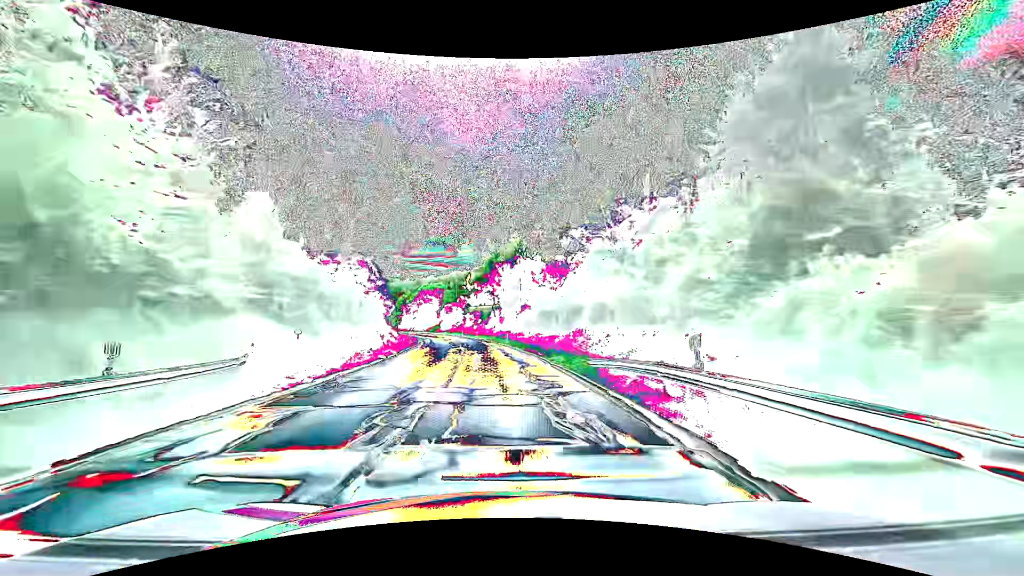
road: secondary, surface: asphalt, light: Day
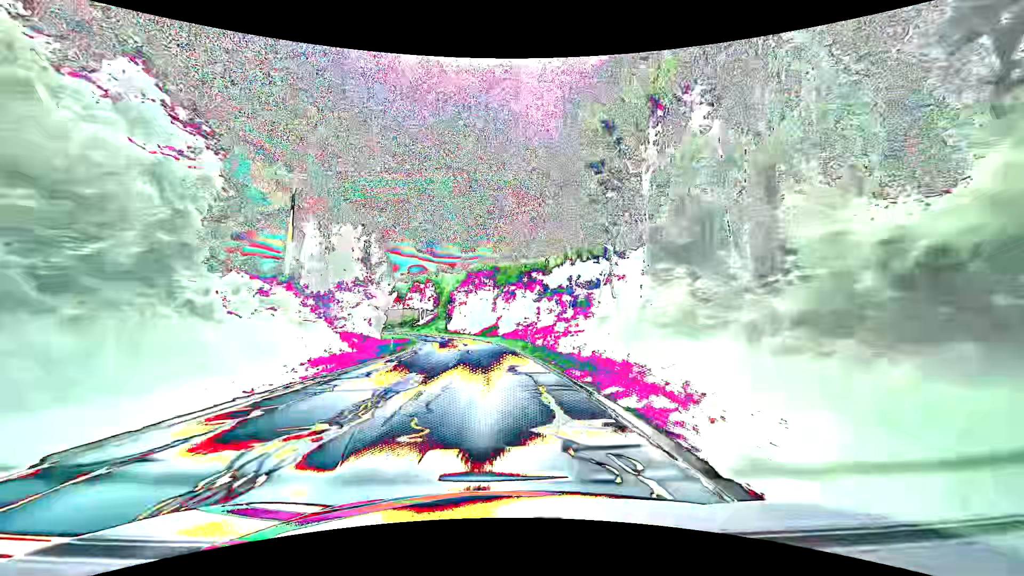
(-3.9, +56.6) m; -9°
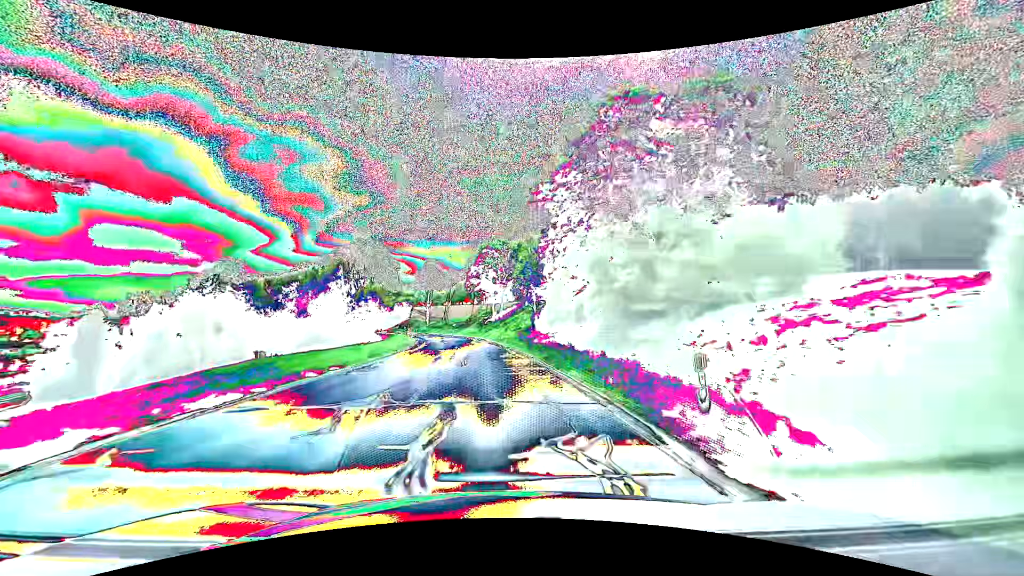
(-7.1, +70.6) m; -11°
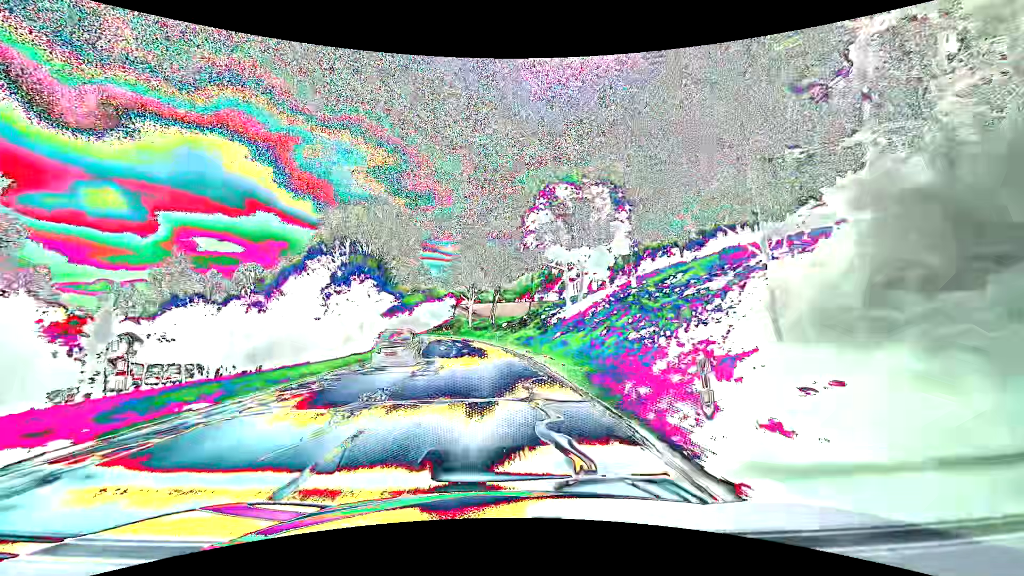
(-2.4, +42.7) m; -7°
(0, +10) (-1, +20) (-1, +30) (-2, +40) (-4, +50) (-5, +60) (-7, +70) (-9, +79) (-12, +89) (-15, +99) m
